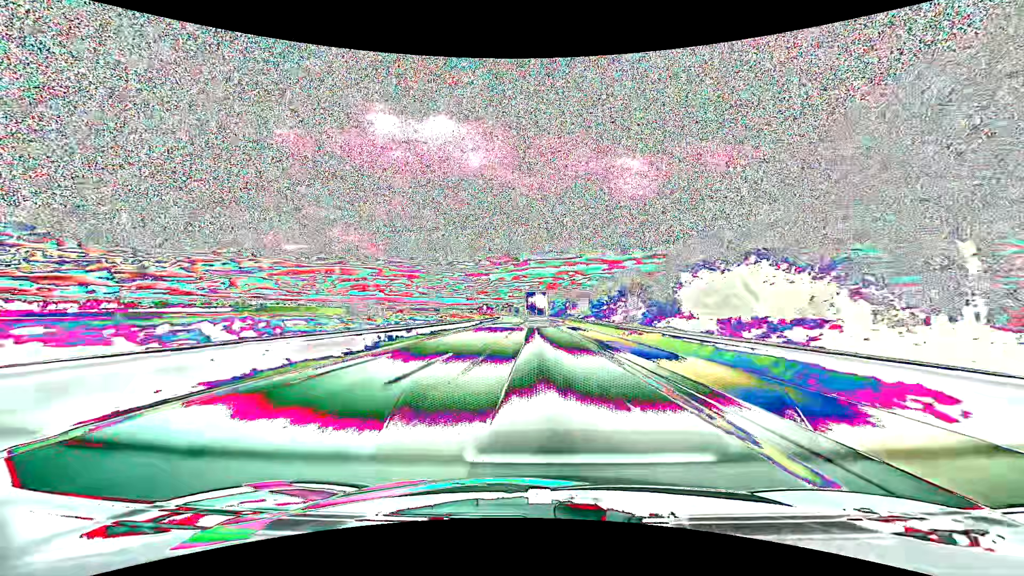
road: motorway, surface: asphalt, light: Day
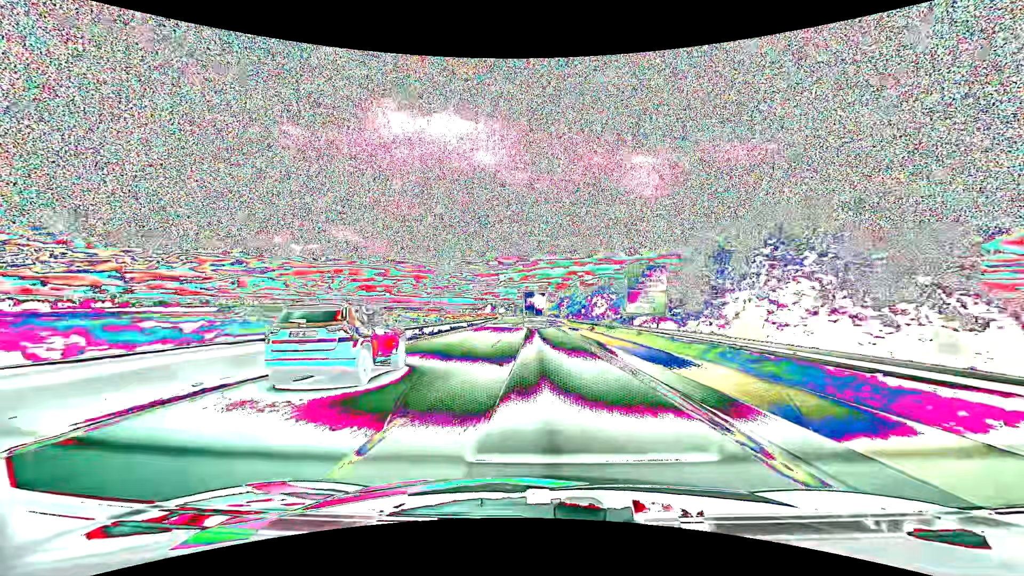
(-0.5, +45.0) m; -1°
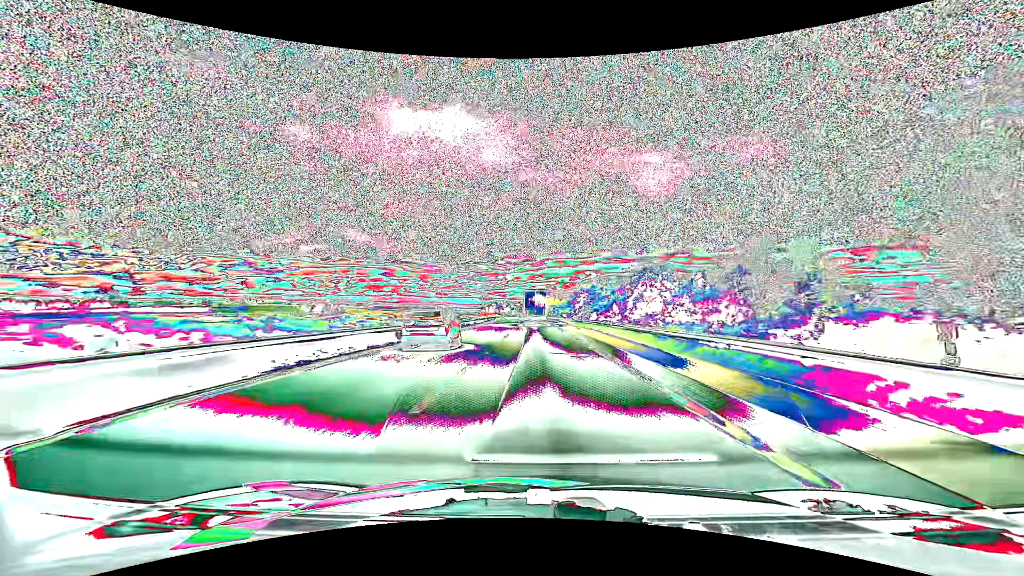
(-0.1, +29.6) m; -1°
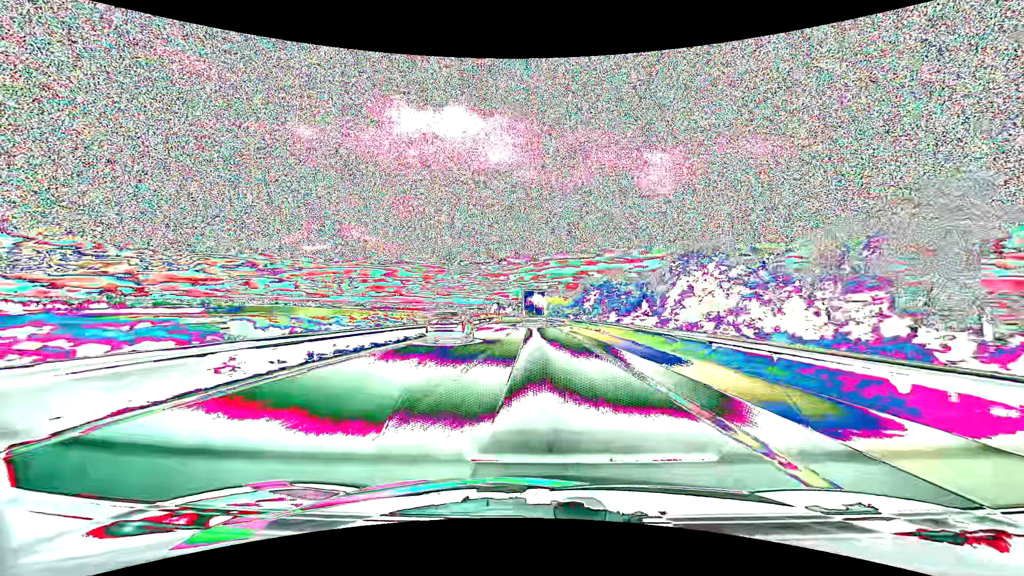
(0.0, +14.7) m; 0°
(0, +10) (0, +20) (0, +30) (0, +40) (0, +50) (-1, +60) (-1, +70) (-1, +80) (-2, +90) (-2, +100) m
